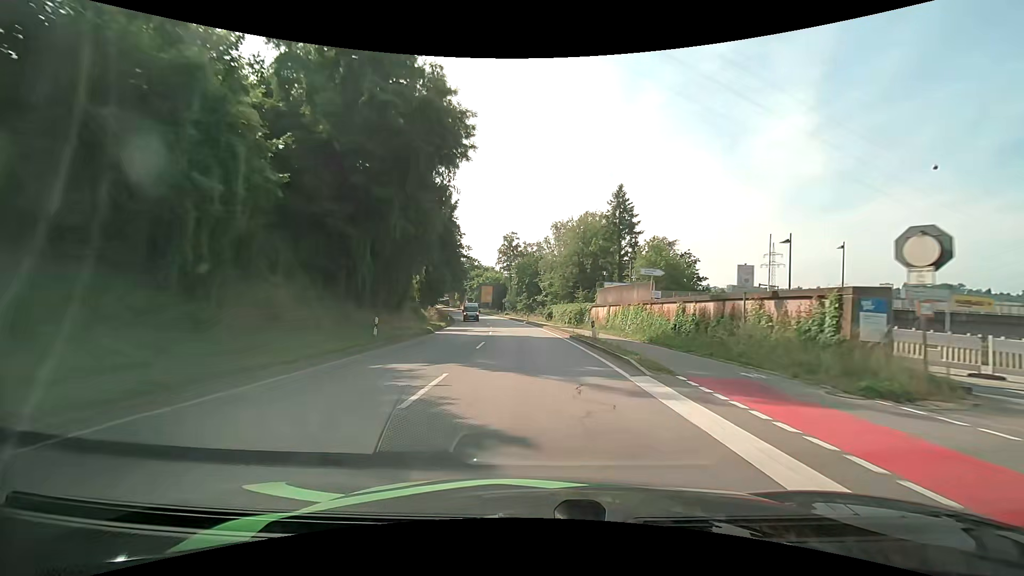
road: primary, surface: asphalt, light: Day
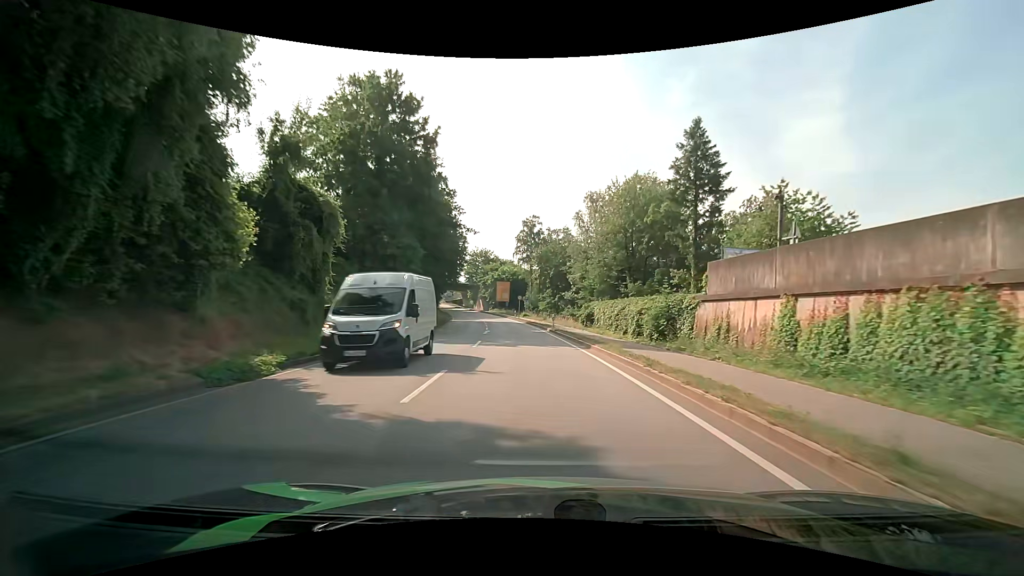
(-0.5, +23.6) m; -2°
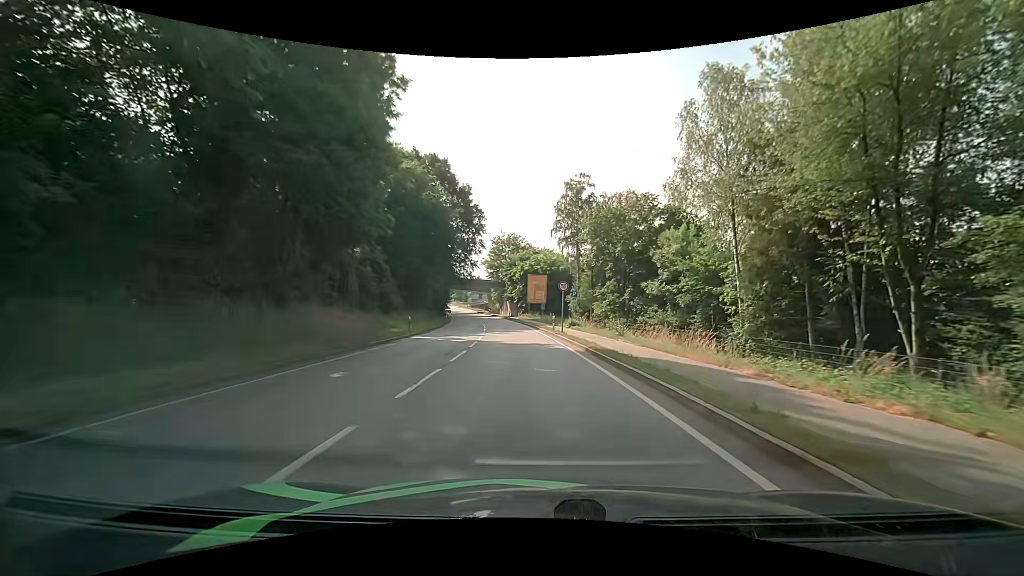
(-1.5, +35.9) m; -5°
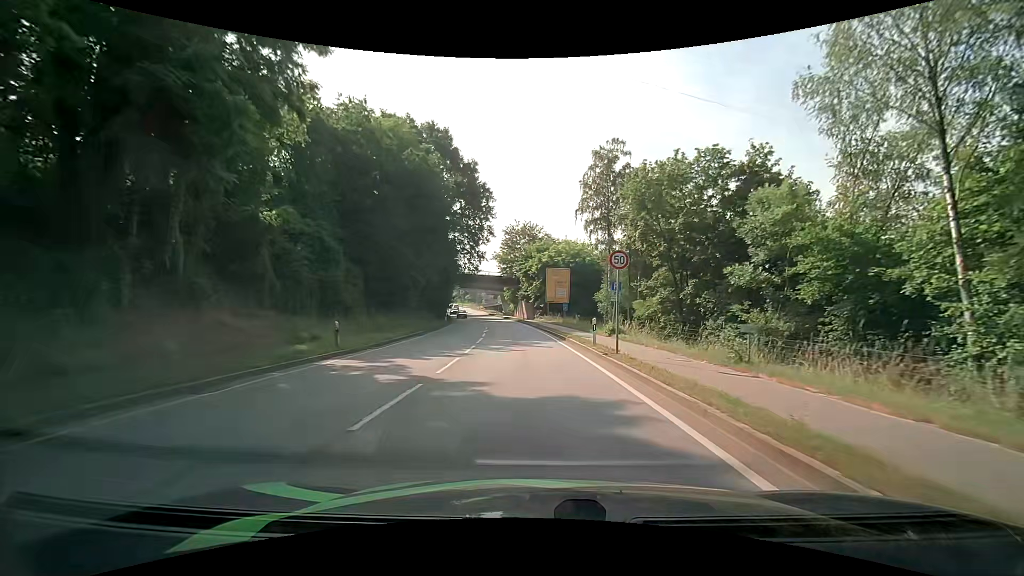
(-0.3, +14.7) m; -2°
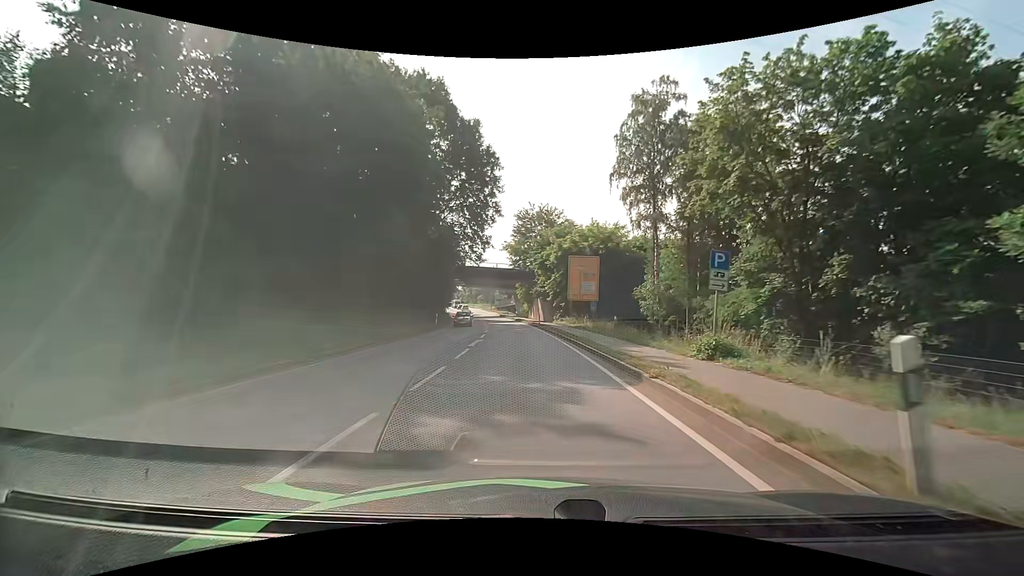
(-0.3, +15.0) m; -2°
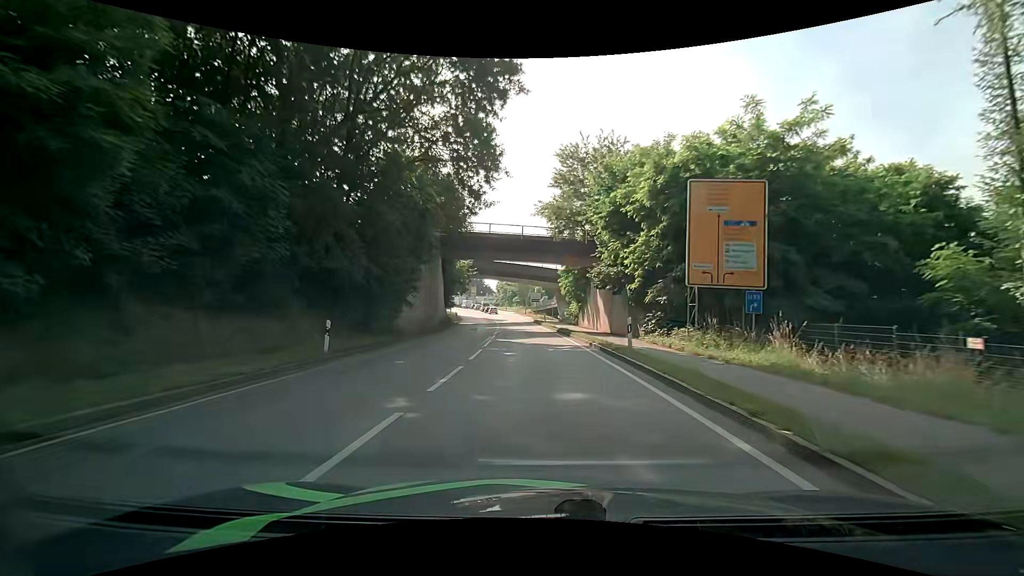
(-1.1, +30.3) m; -5°
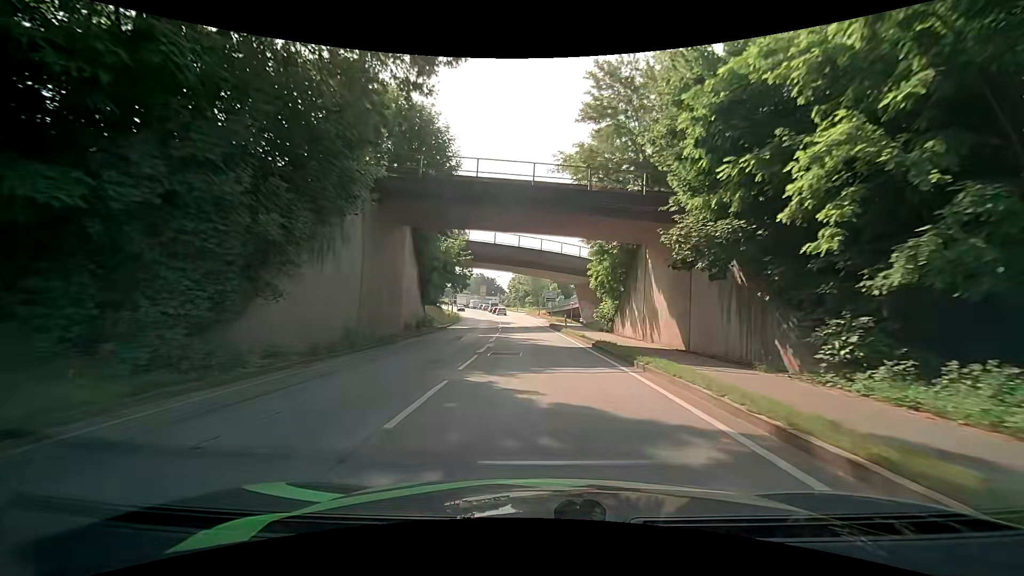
(-0.2, +15.0) m; -2°
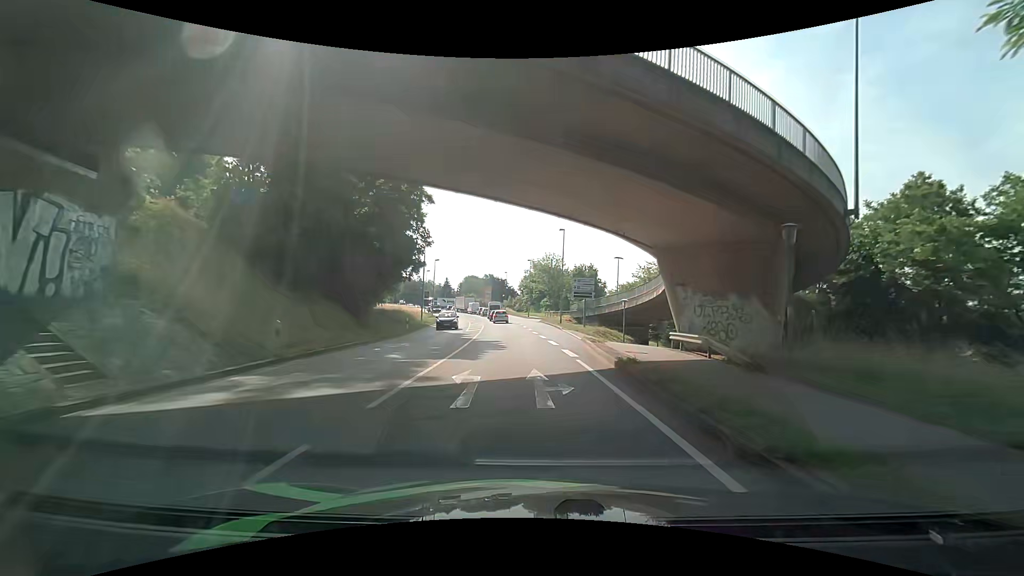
(+0.4, +34.7) m; -1°
(0, +10) (0, +20) (-1, +30) (-1, +40) (-1, +50) (-2, +60) (-3, +70) (-4, +80) (-5, +90) (-7, +100) m
